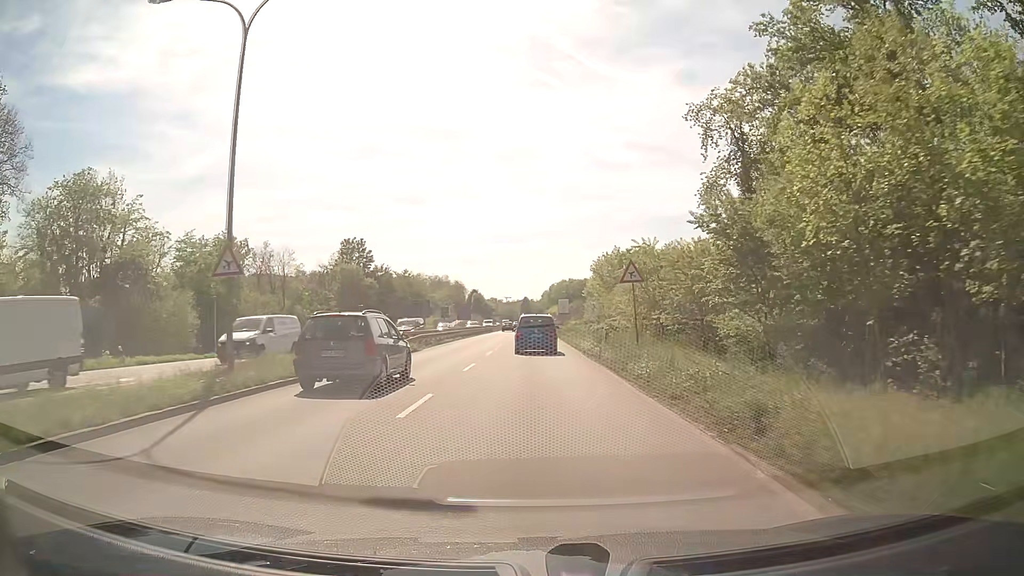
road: primary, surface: asphalt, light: Day
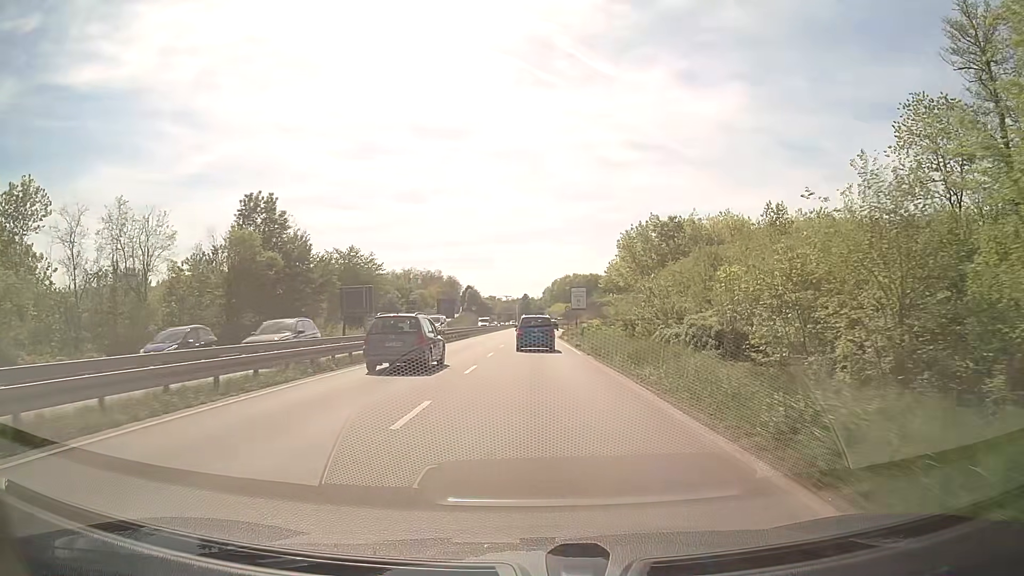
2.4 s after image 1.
(0.0, +37.4) m; 0°
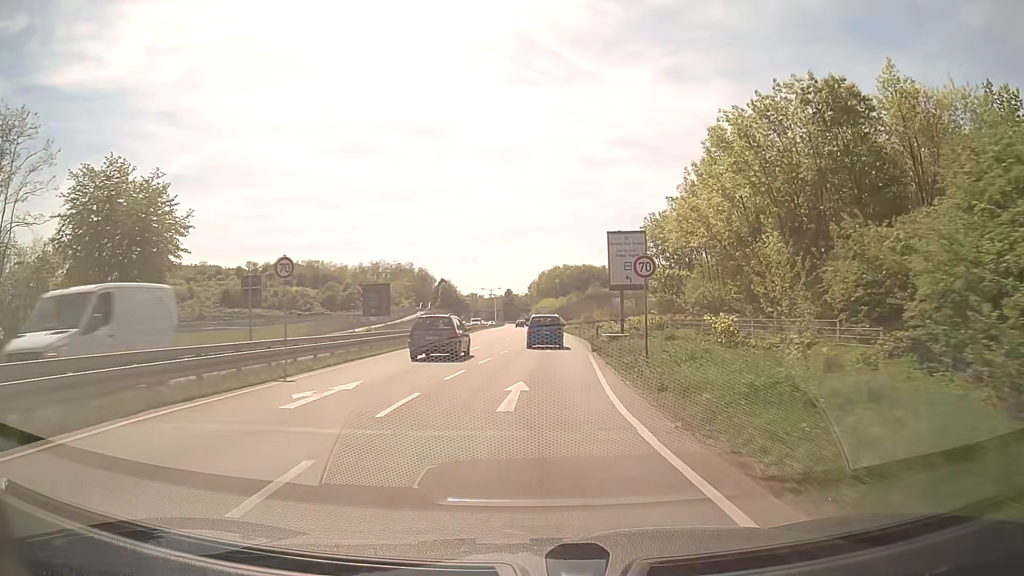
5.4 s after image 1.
(+0.1, +50.3) m; +1°
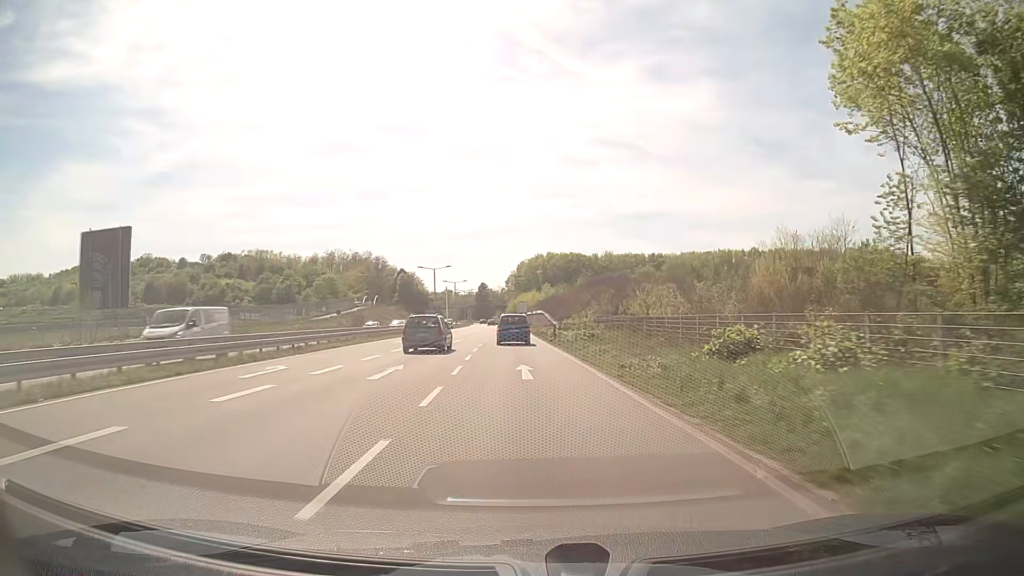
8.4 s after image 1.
(+1.5, +53.0) m; +1°
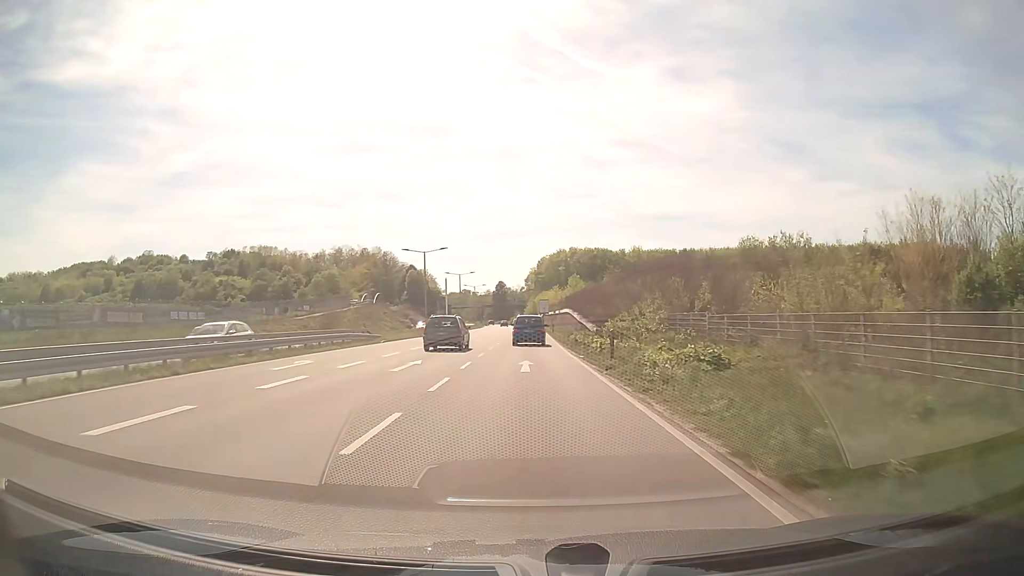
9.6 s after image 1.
(-0.2, +21.9) m; -2°
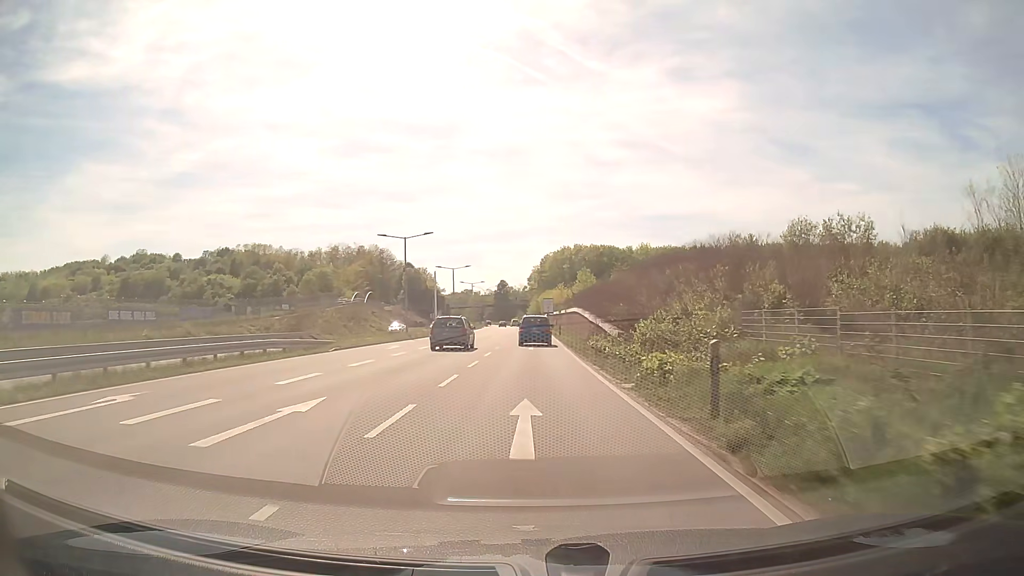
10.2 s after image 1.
(0.0, +11.1) m; 0°
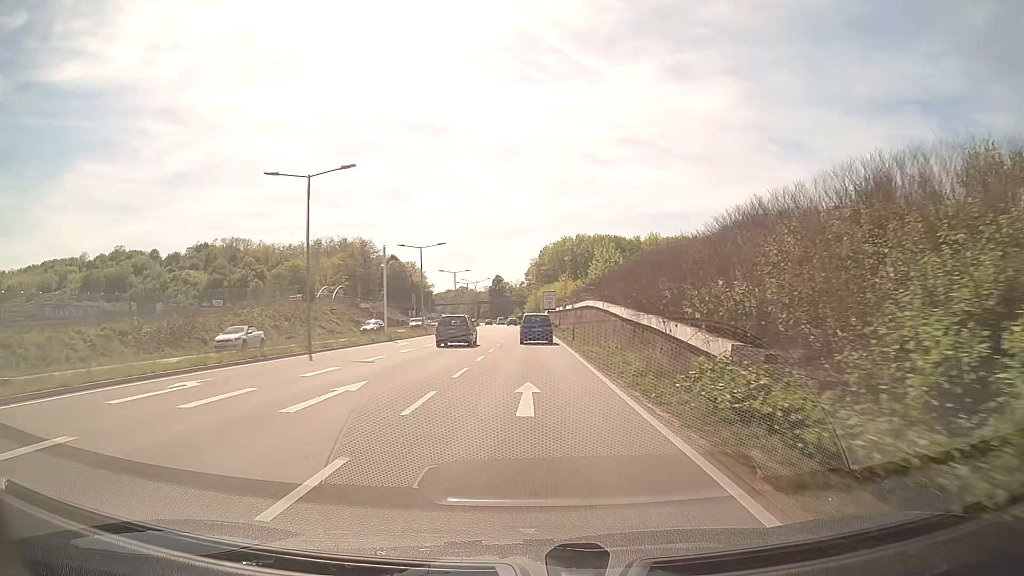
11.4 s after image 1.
(+0.1, +22.4) m; 0°
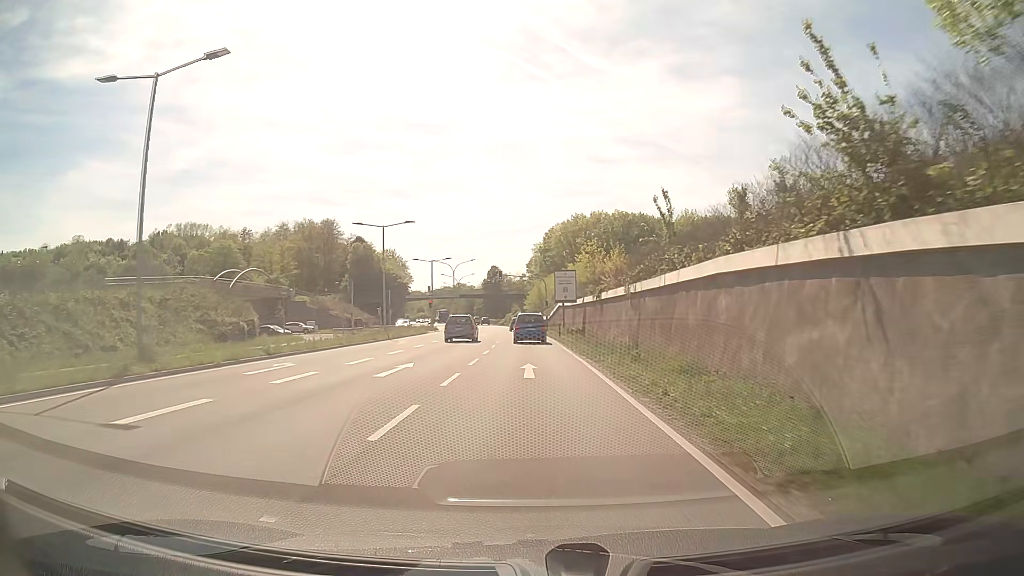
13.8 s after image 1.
(0.0, +44.0) m; 0°
(0, +10) (0, +20) (0, +30) (0, +40) (-1, +50) (-1, +60) (-1, +70) (-2, +80) (-3, +90) (-4, +100) m
